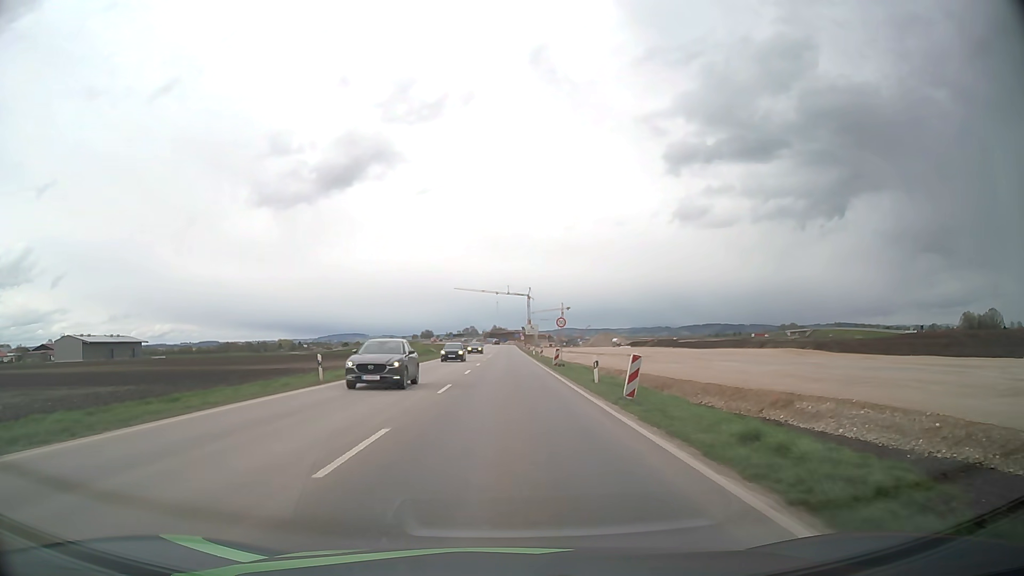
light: Day
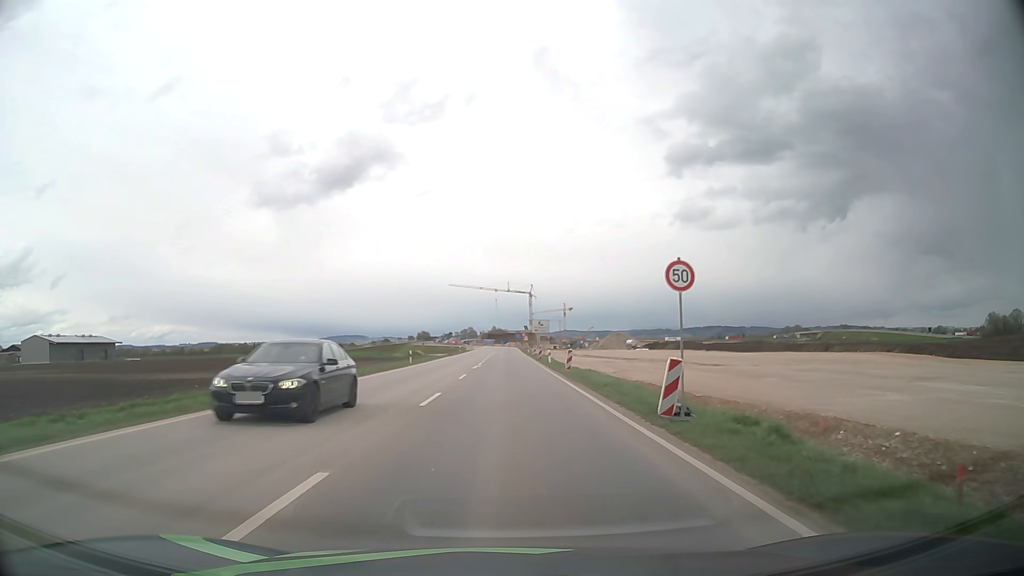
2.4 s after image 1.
(-0.1, +27.8) m; 0°
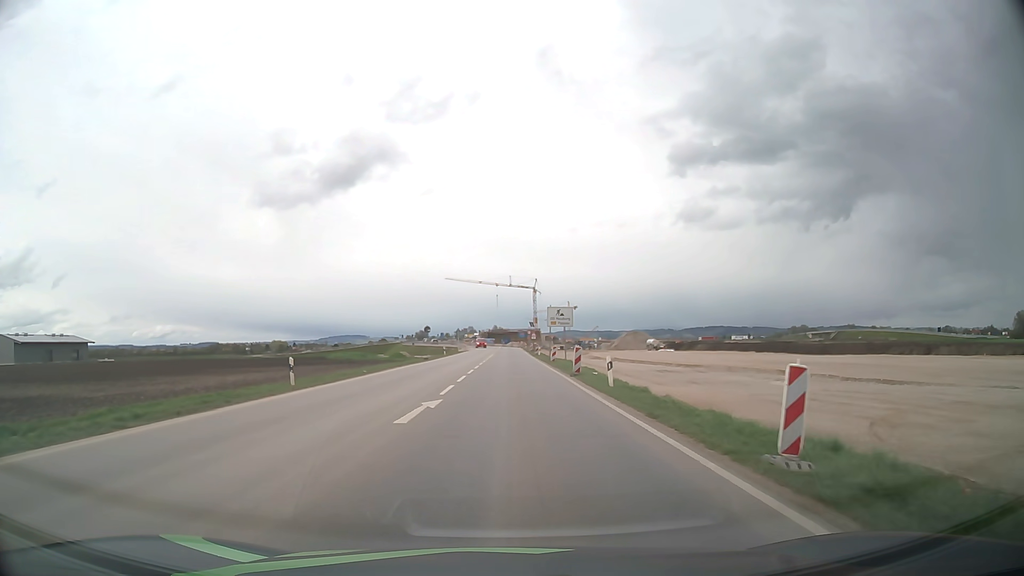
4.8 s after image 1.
(0.0, +27.5) m; 0°
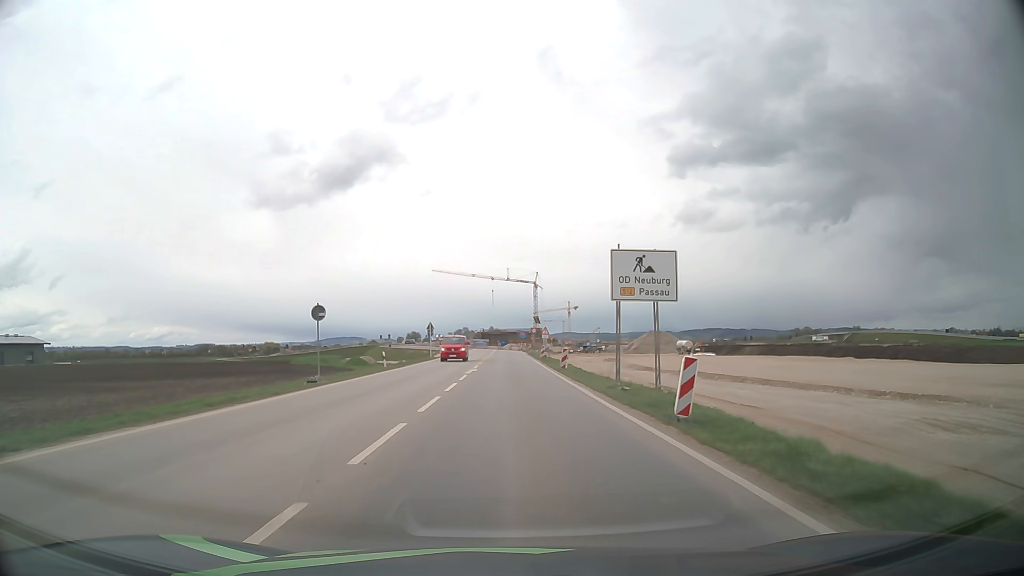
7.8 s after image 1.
(0.0, +34.6) m; 0°
(0, +10) (0, +20) (0, +30) (0, +40) (0, +50) (0, +60) (0, +70) (0, +80) (0, +90) (-1, +100) m
